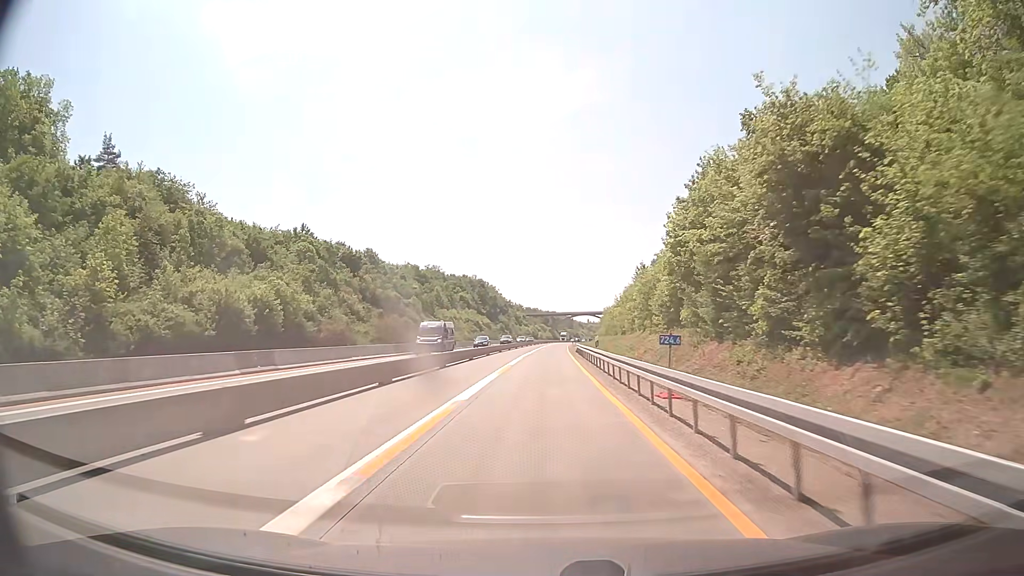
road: motorway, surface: concrete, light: Day
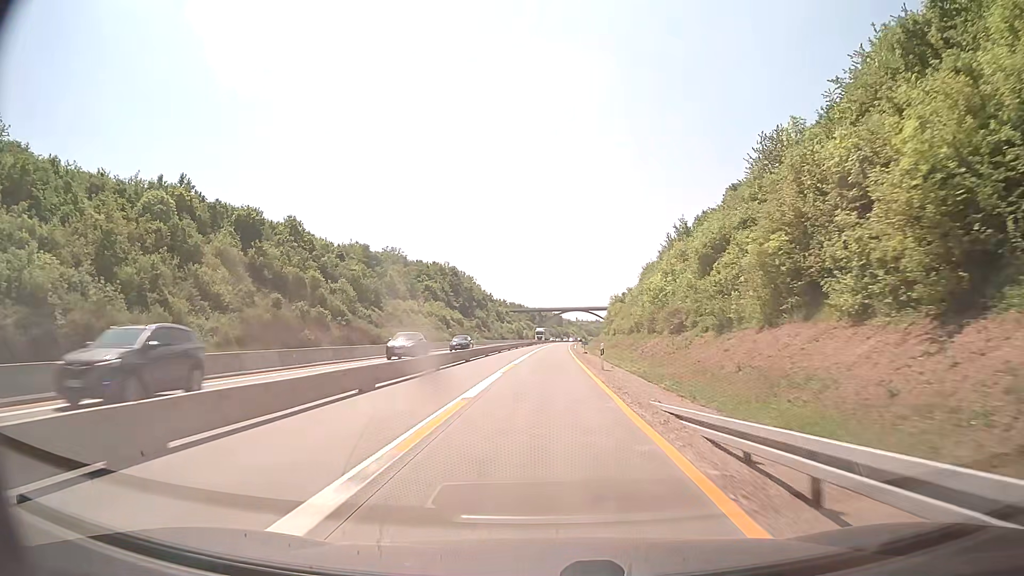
(+0.7, +52.4) m; +1°
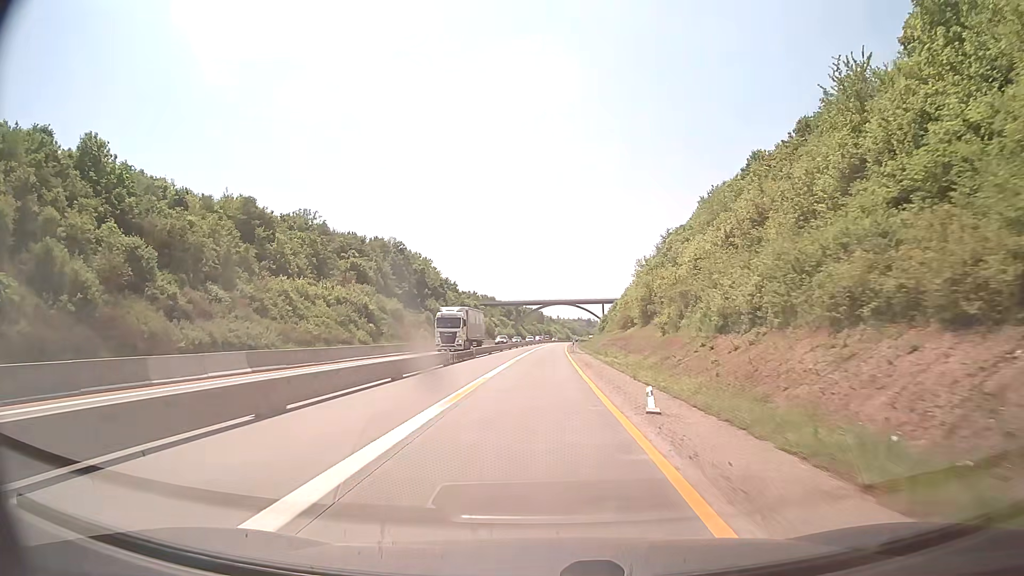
(+1.3, +65.4) m; +2°
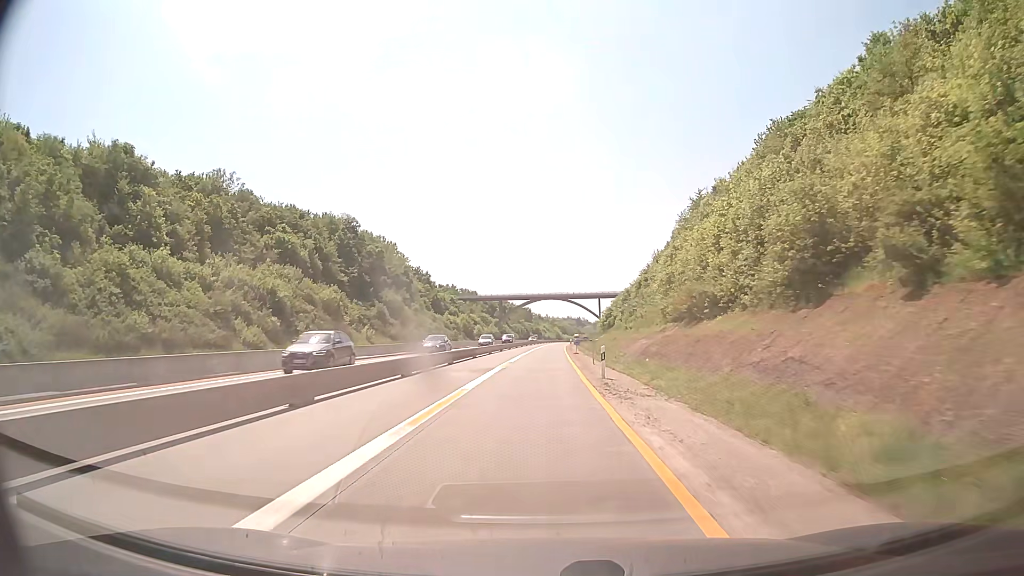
(+0.3, +39.2) m; +1°
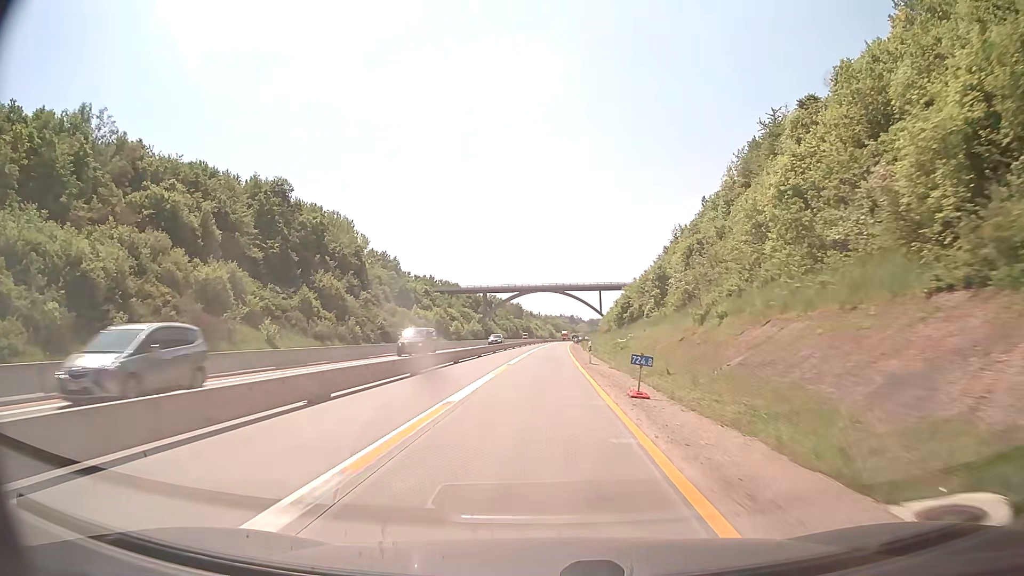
(+0.3, +39.3) m; 0°
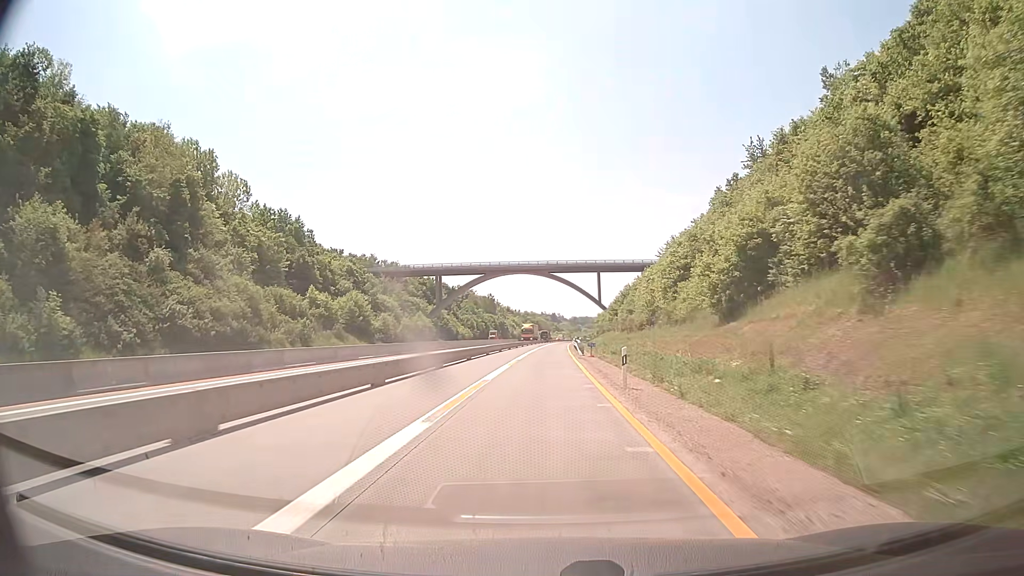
(+1.2, +65.4) m; +2°
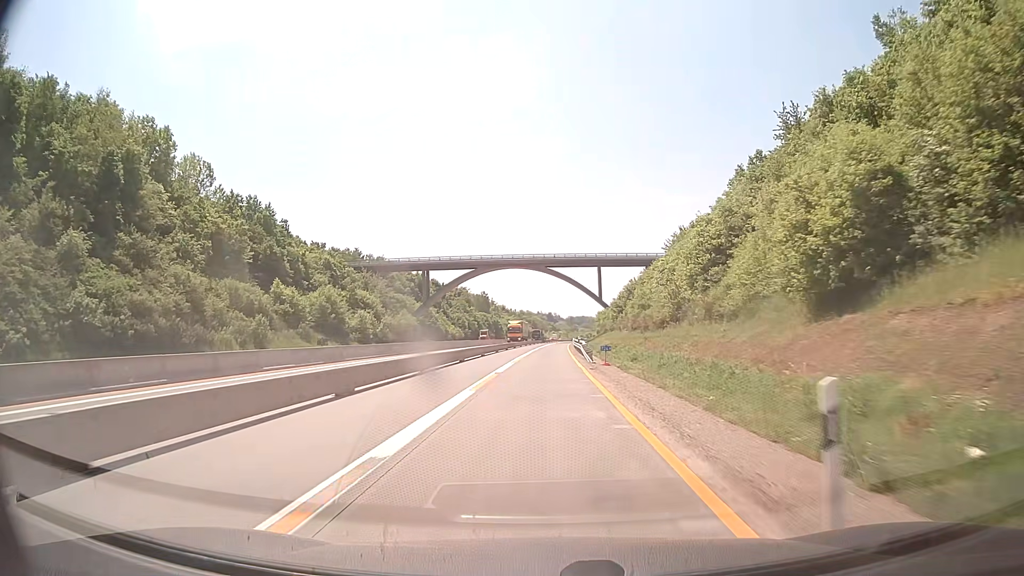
(0.0, +13.1) m; 0°
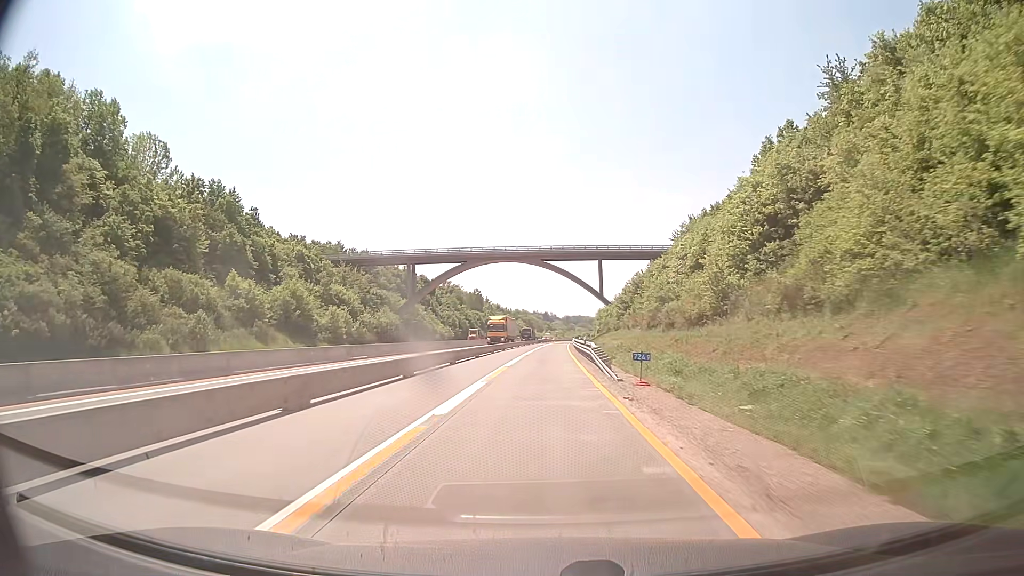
(0.0, +13.1) m; 0°
(0, +10) (0, +20) (0, +30) (0, +40) (+1, +50) (+1, +60) (+1, +70) (+1, +80) (+2, +90) (+2, +100) m
